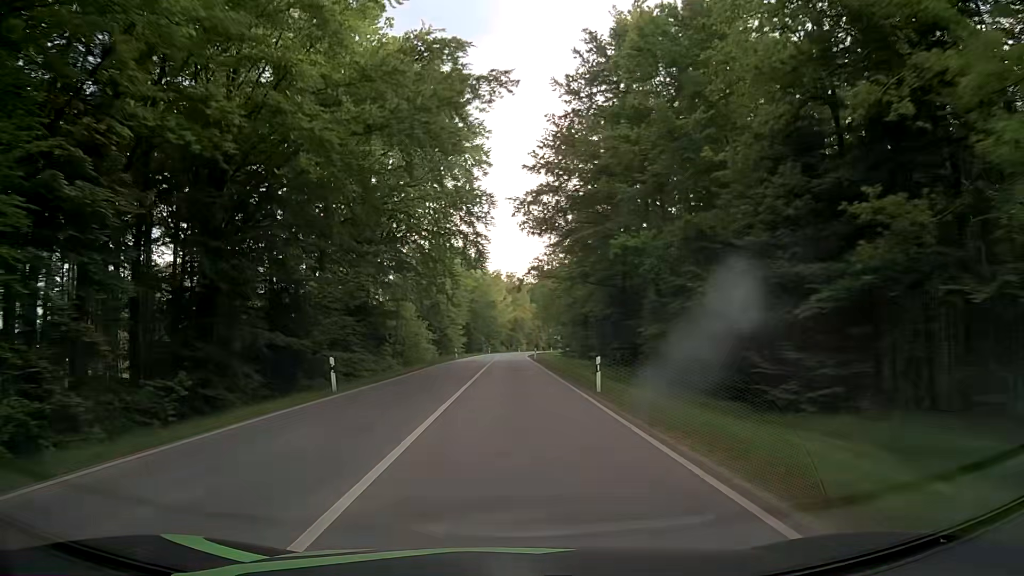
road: secondary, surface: asphalt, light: Day
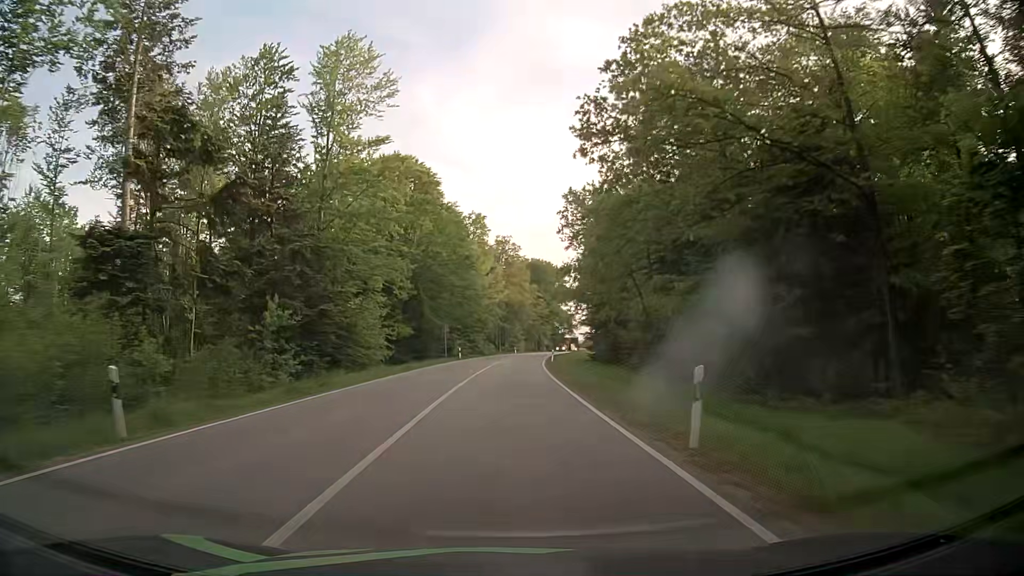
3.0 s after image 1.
(0.0, +62.0) m; 0°
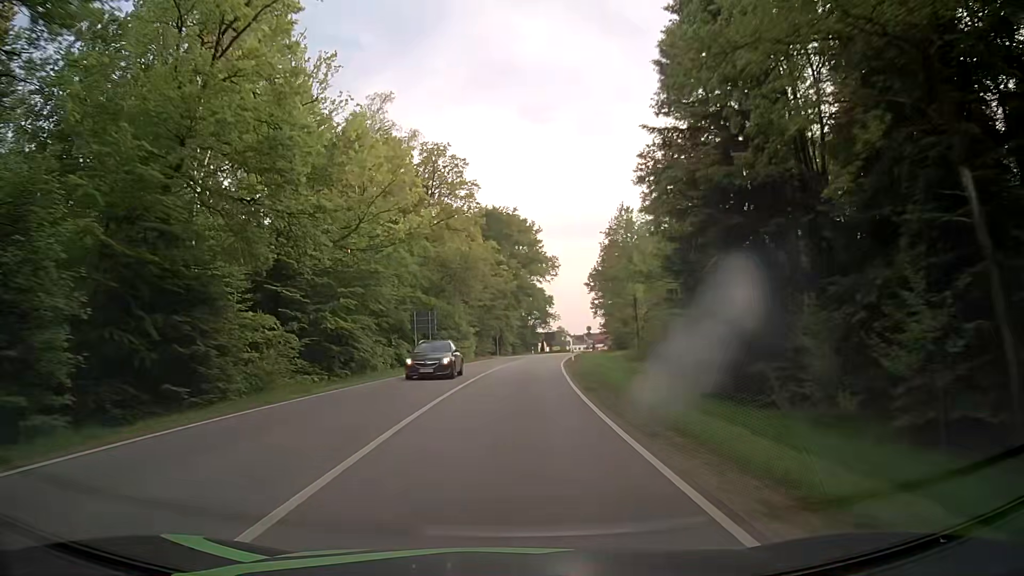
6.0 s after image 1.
(+2.1, +62.3) m; +4°
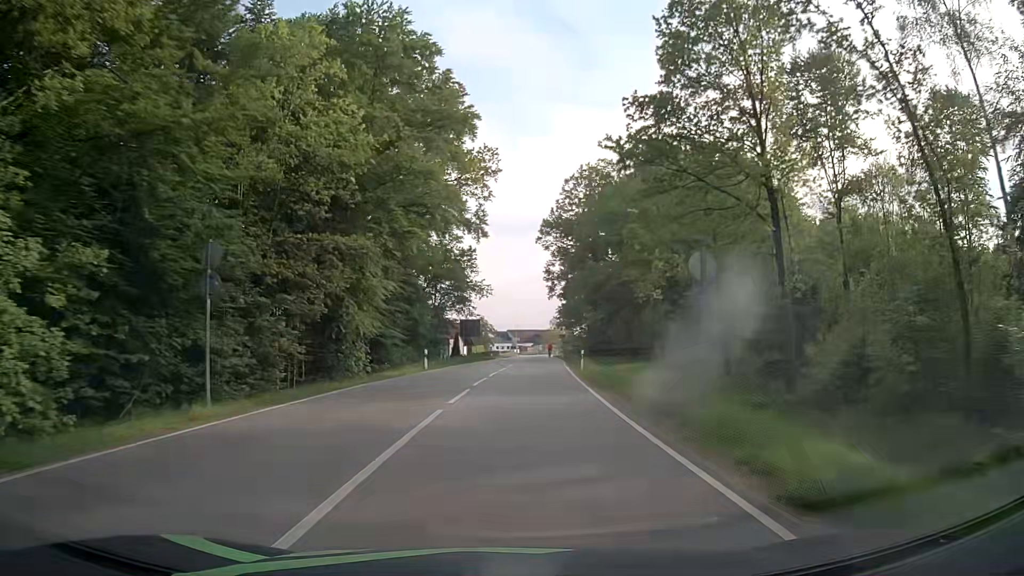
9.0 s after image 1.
(+3.6, +60.5) m; +6°
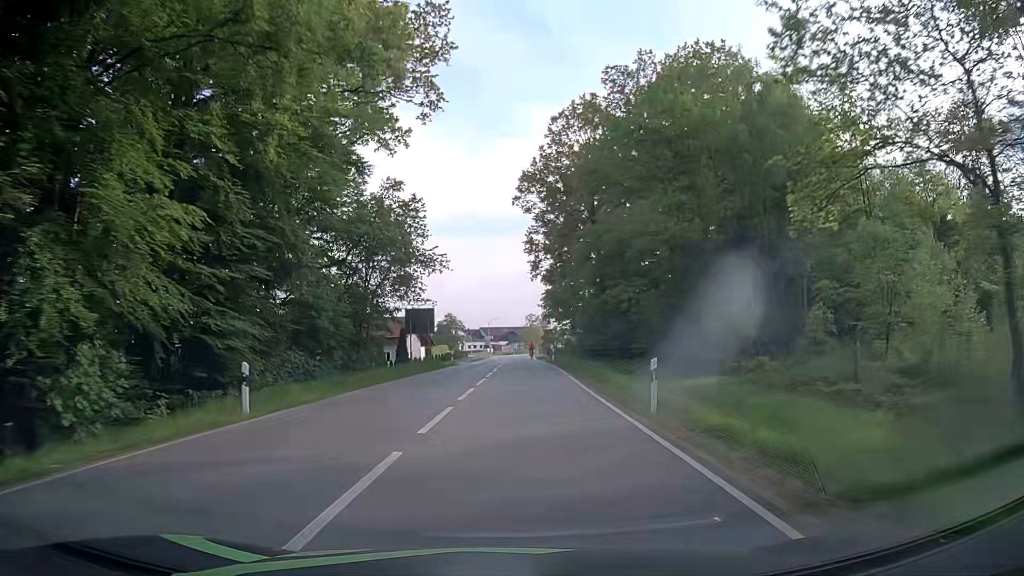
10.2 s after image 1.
(+0.8, +22.0) m; +3°
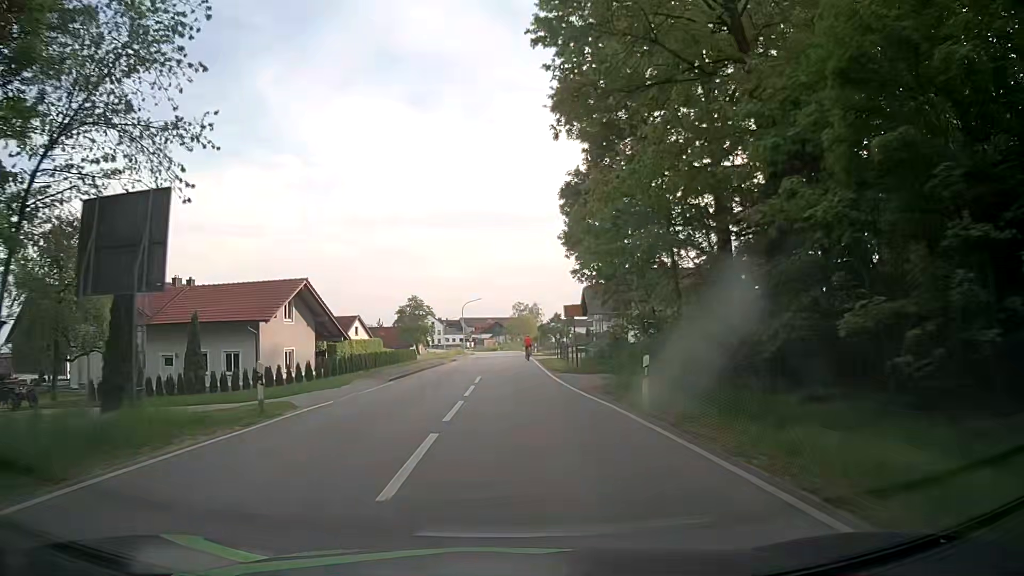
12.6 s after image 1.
(+0.4, +38.7) m; +1°
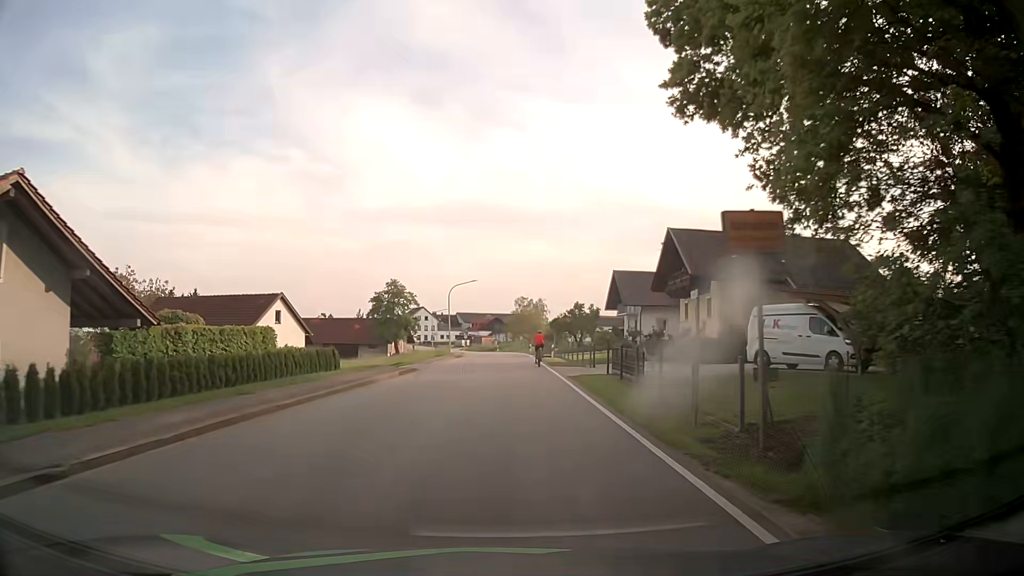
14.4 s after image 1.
(0.0, +24.2) m; 0°
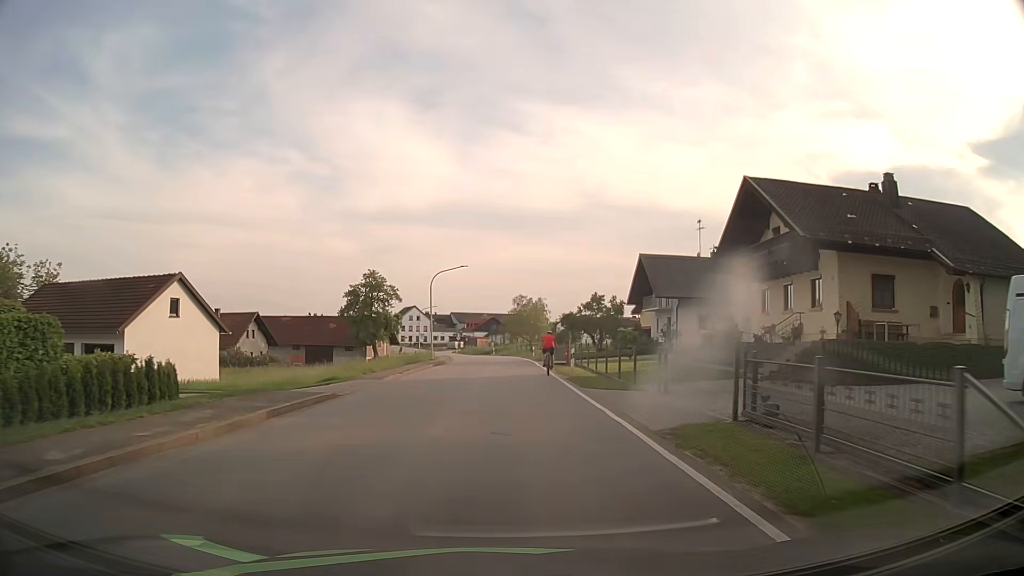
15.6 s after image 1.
(0.0, +14.5) m; 0°
(0, +10) (0, +20) (0, +30) (0, +40) (-1, +50) (-2, +60) (-3, +70) (-4, +80) (-5, +90) (-7, +100) m
